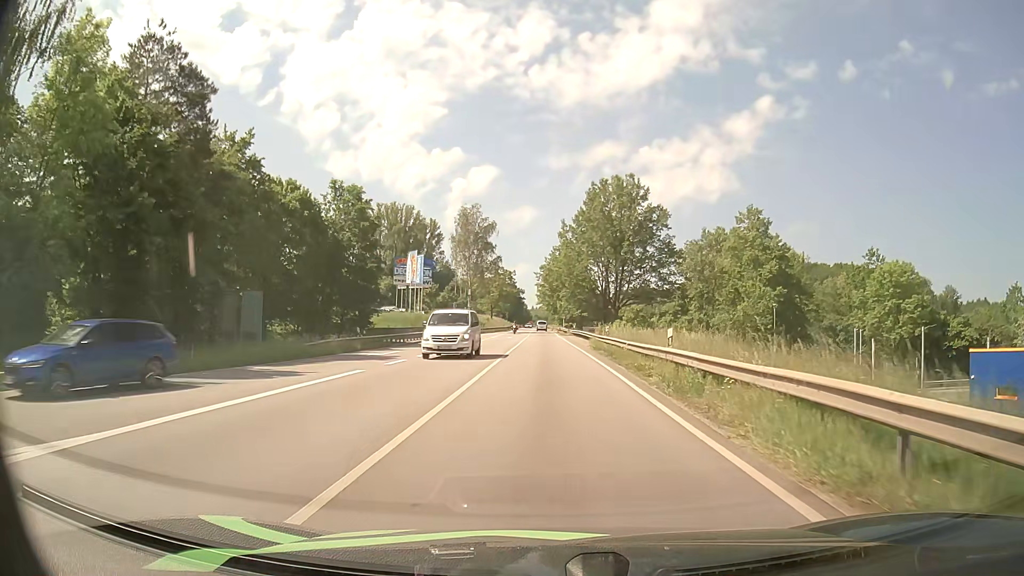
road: primary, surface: asphalt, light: Day
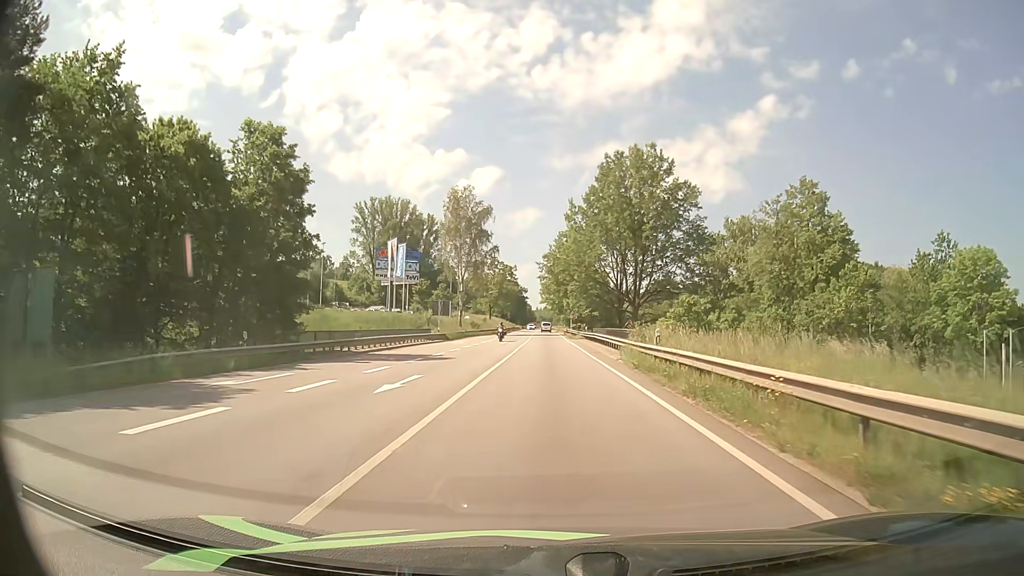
(-0.1, +15.0) m; -1°
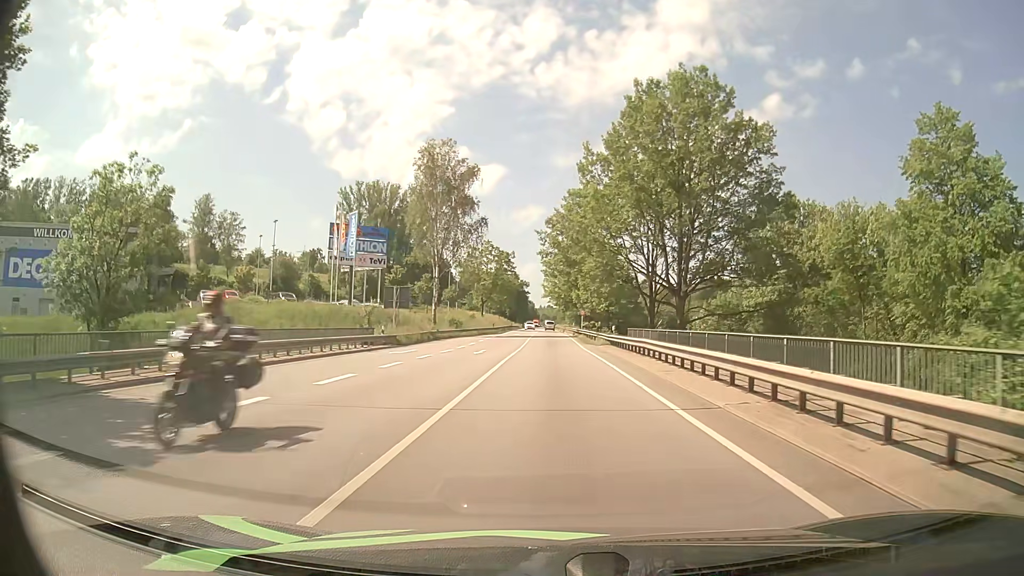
(0.0, +22.6) m; 0°
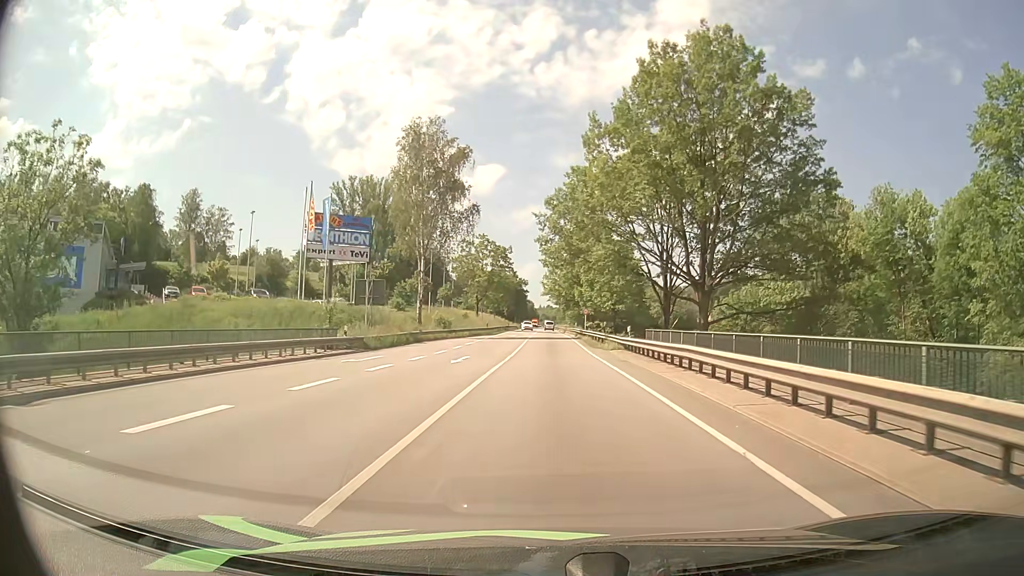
(0.0, +7.5) m; 0°
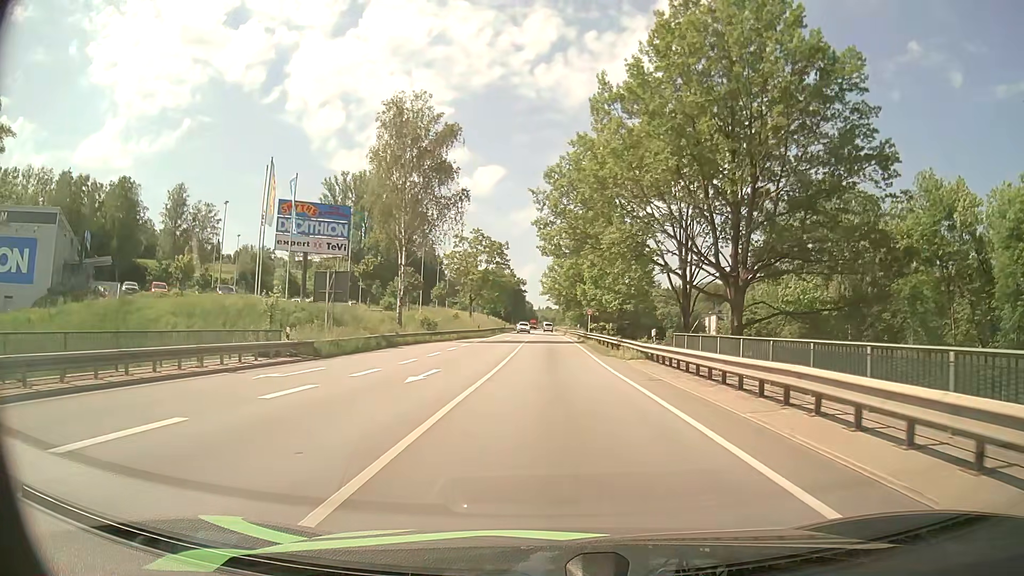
(0.0, +7.6) m; 0°
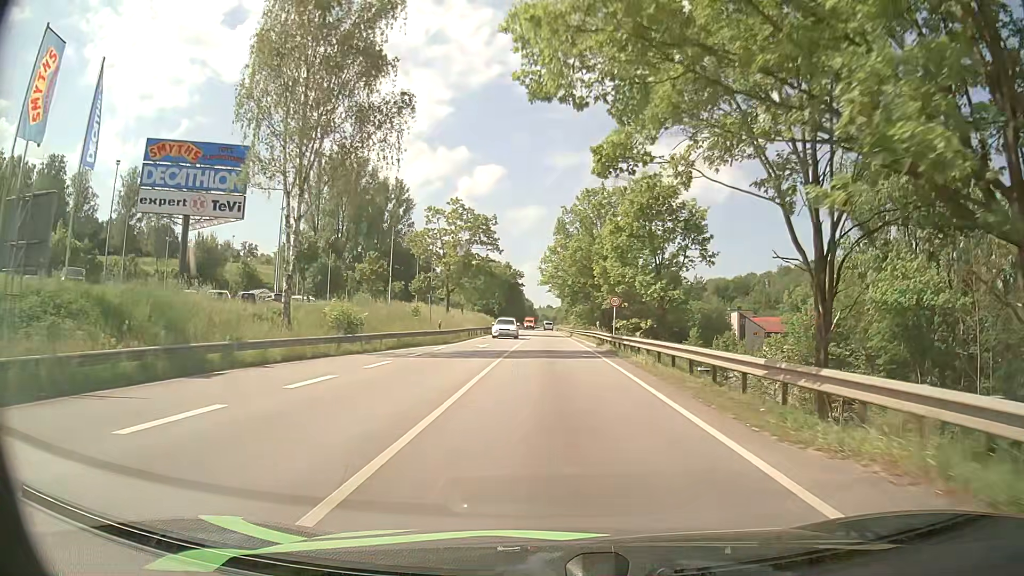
(0.0, +22.8) m; 0°
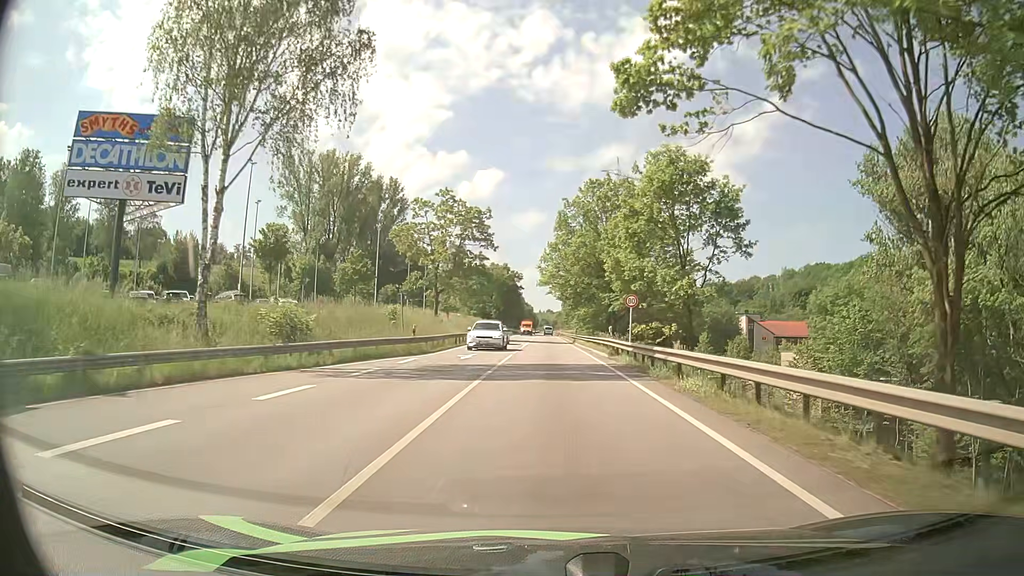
(0.0, +7.6) m; 0°
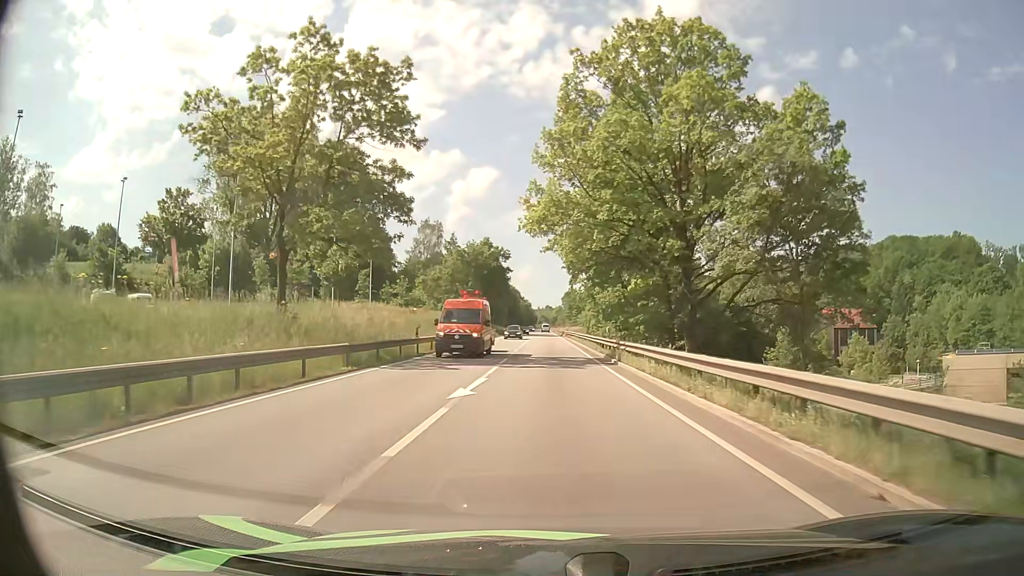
(+0.2, +39.0) m; 0°
(0, +10) (0, +20) (0, +30) (0, +40) (+1, +50) (+1, +60) (+1, +70) (+1, +80) (+1, +90) (+1, +100) m
